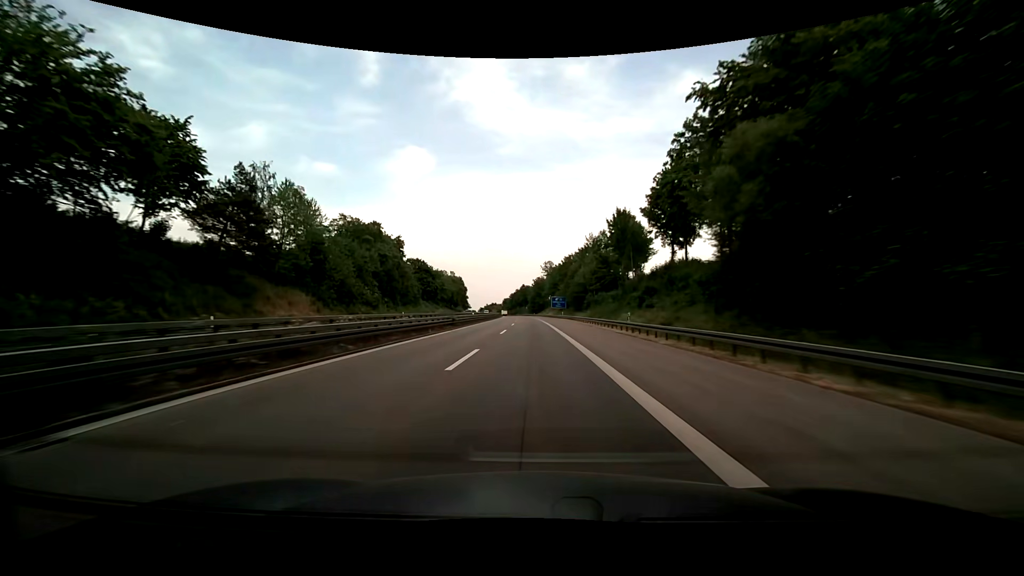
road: motorway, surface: asphalt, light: Day
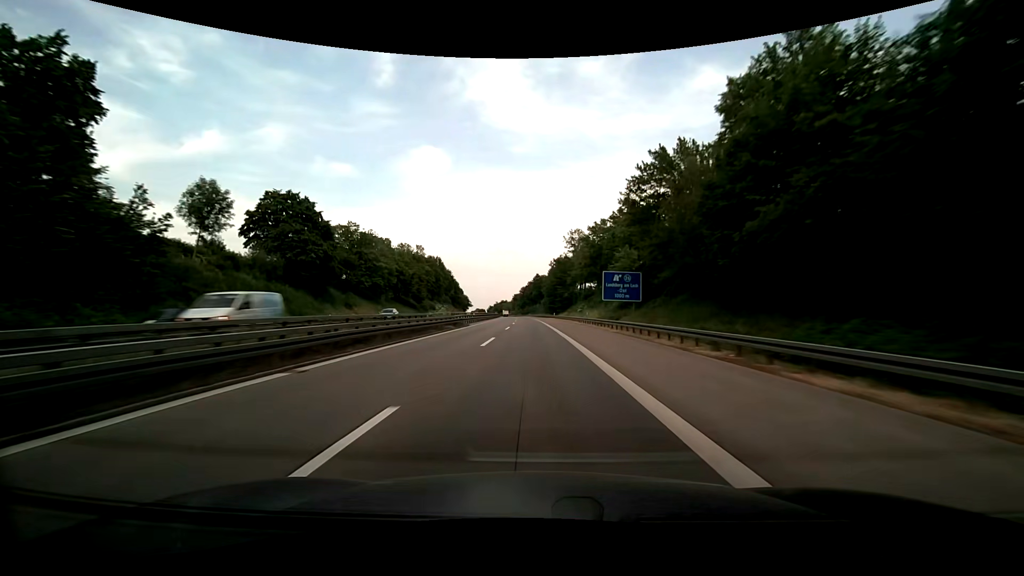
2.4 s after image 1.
(-1.4, +82.5) m; -2°
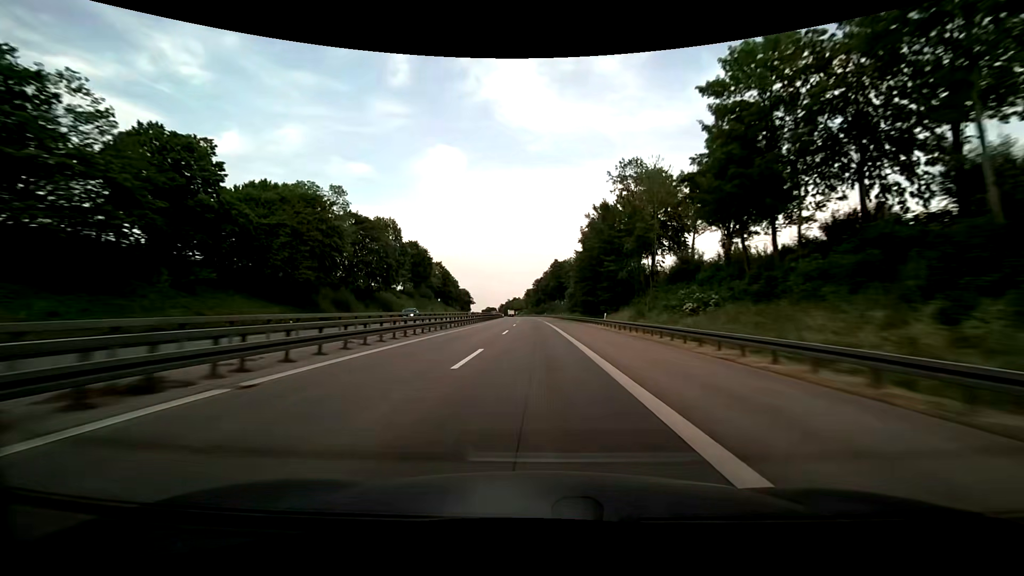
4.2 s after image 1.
(-0.7, +61.9) m; -2°
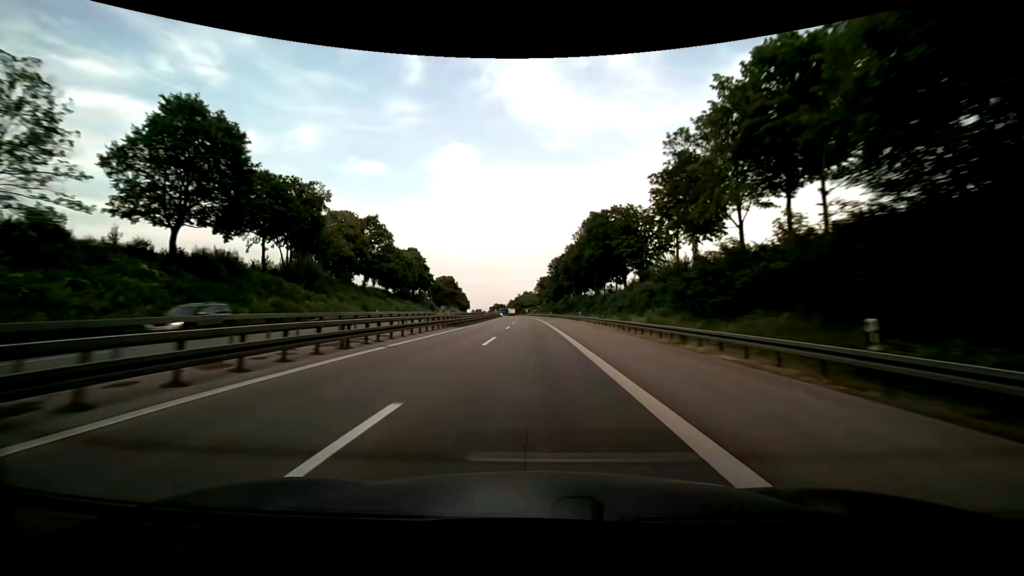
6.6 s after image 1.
(-0.9, +82.3) m; -2°
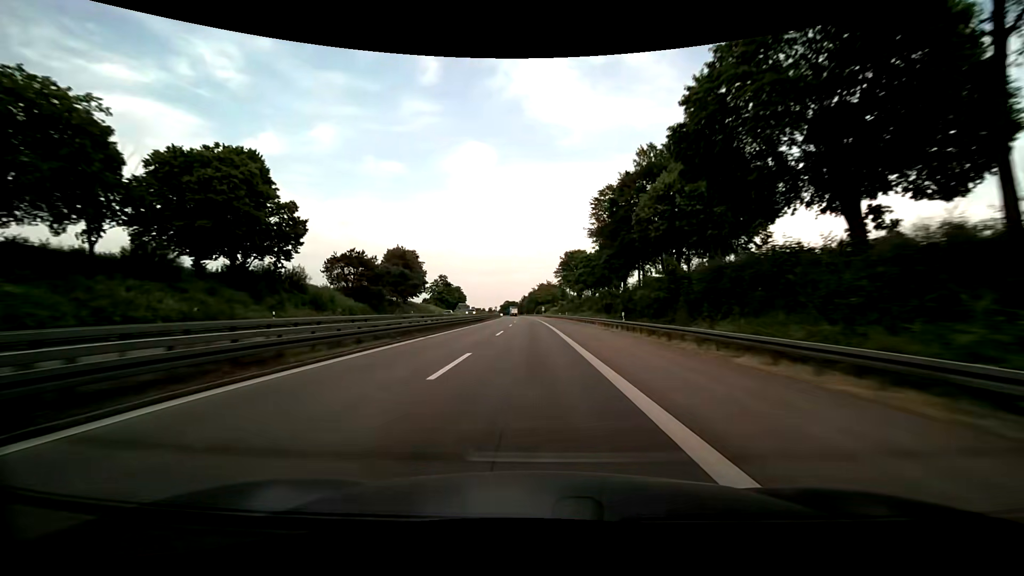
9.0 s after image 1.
(-1.3, +82.0) m; -2°
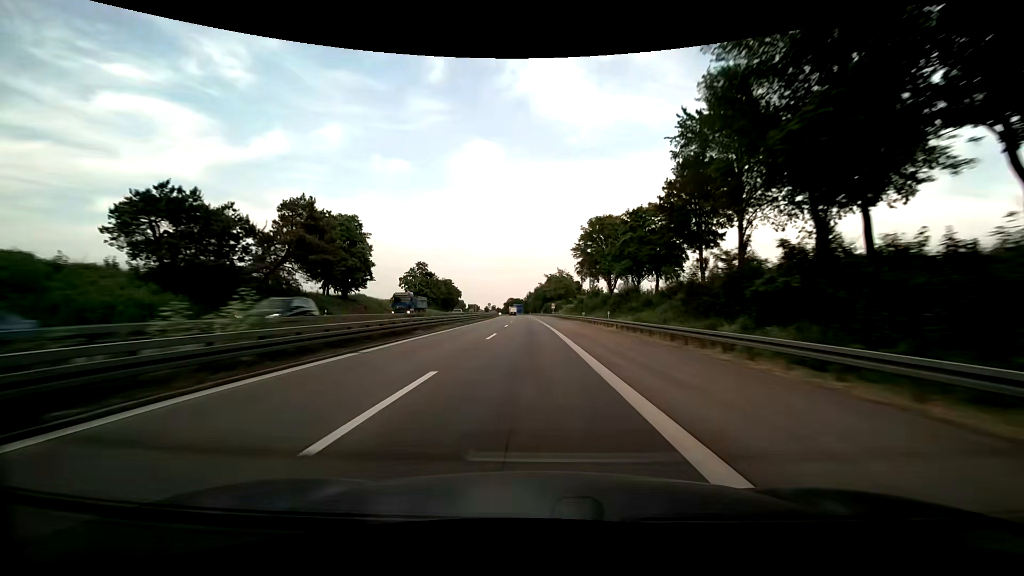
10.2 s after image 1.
(-0.4, +40.9) m; -1°
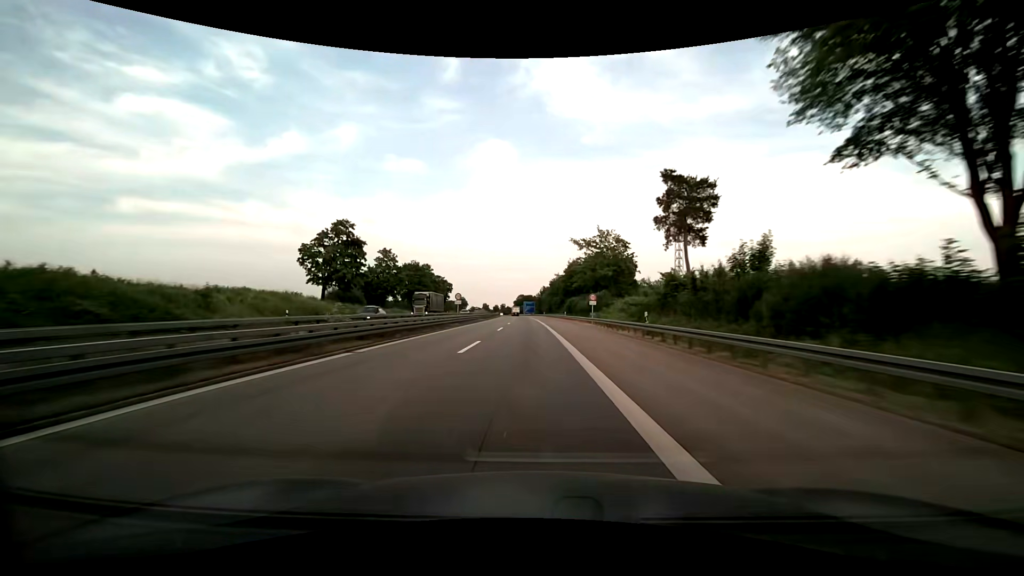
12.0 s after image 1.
(-0.5, +61.1) m; -2°
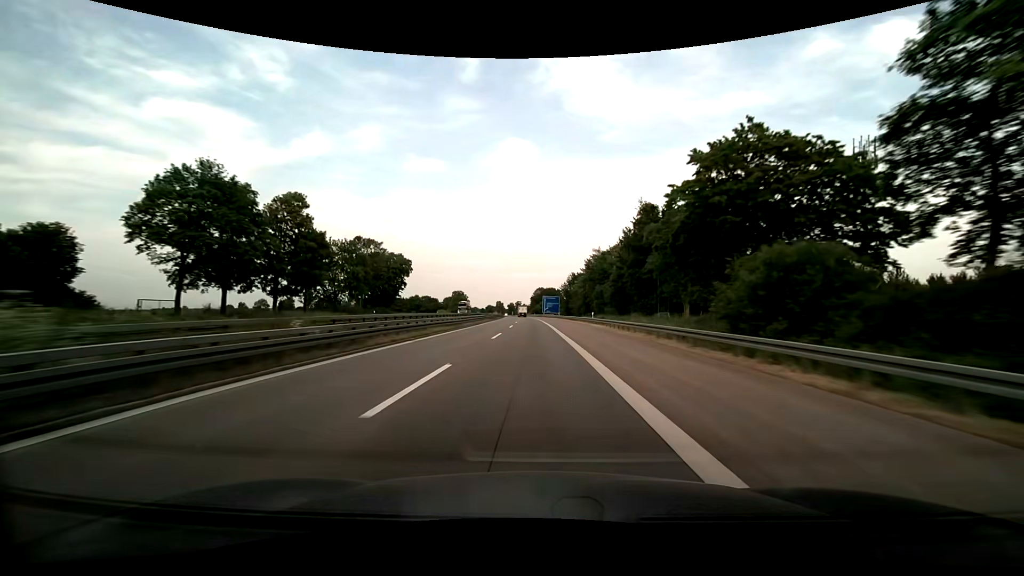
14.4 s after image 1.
(-1.2, +81.4) m; -2°
(0, +10) (0, +20) (0, +30) (0, +40) (-1, +50) (-1, +60) (-1, +70) (-1, +80) (-2, +90) (-2, +100) m
